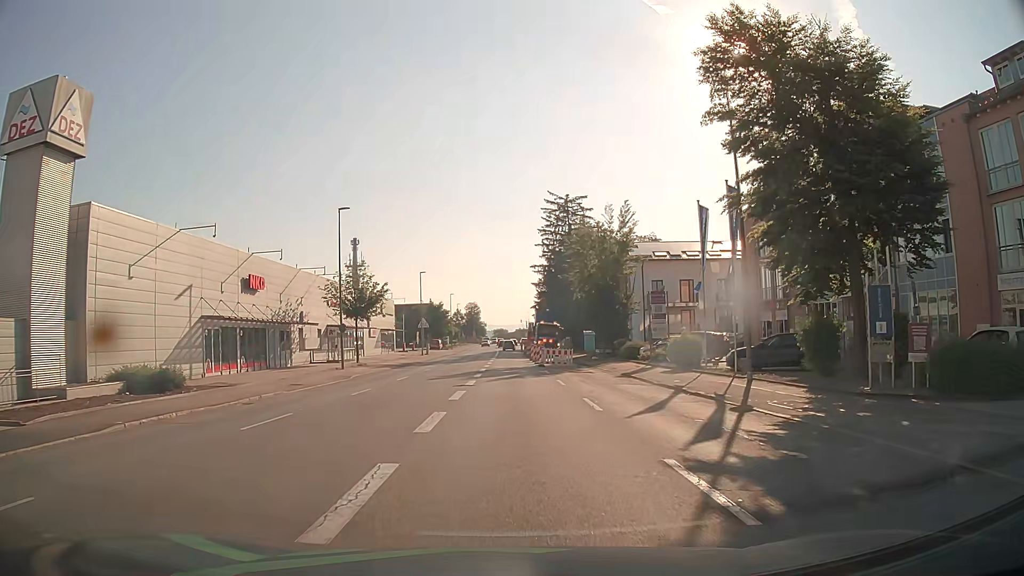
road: tertiary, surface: asphalt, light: Day
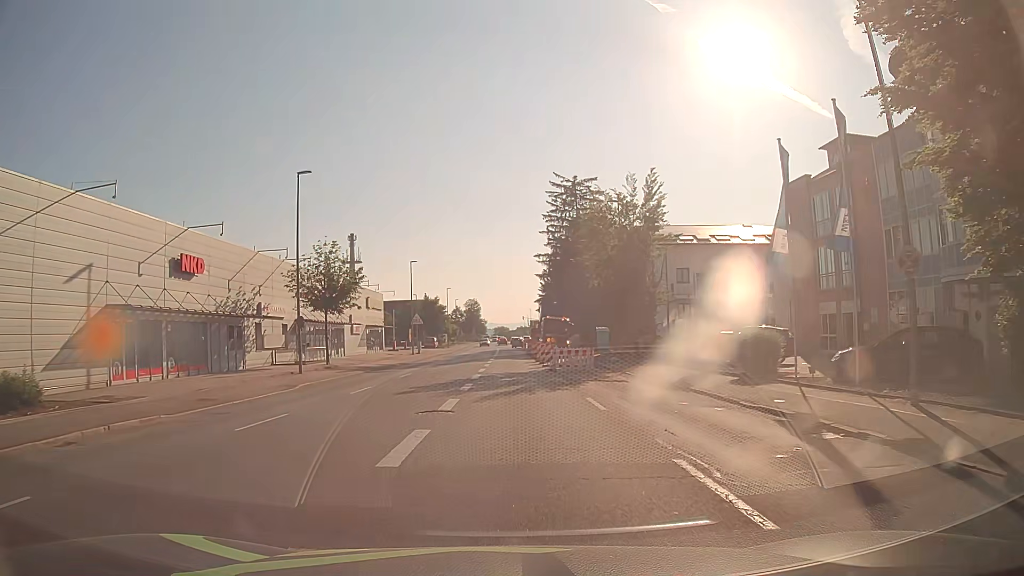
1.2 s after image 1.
(0.0, +9.3) m; 0°
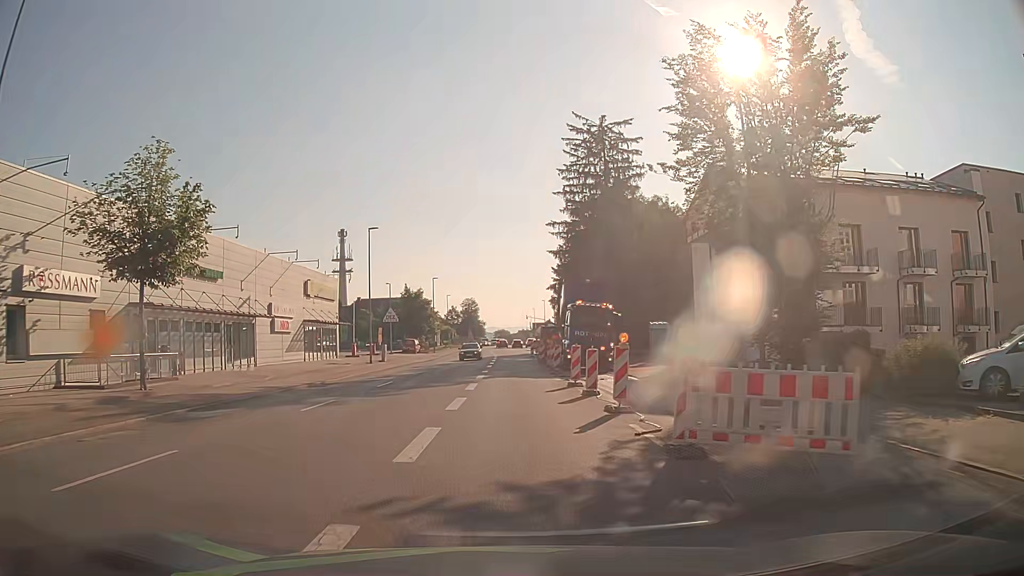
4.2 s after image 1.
(-0.2, +23.5) m; -1°
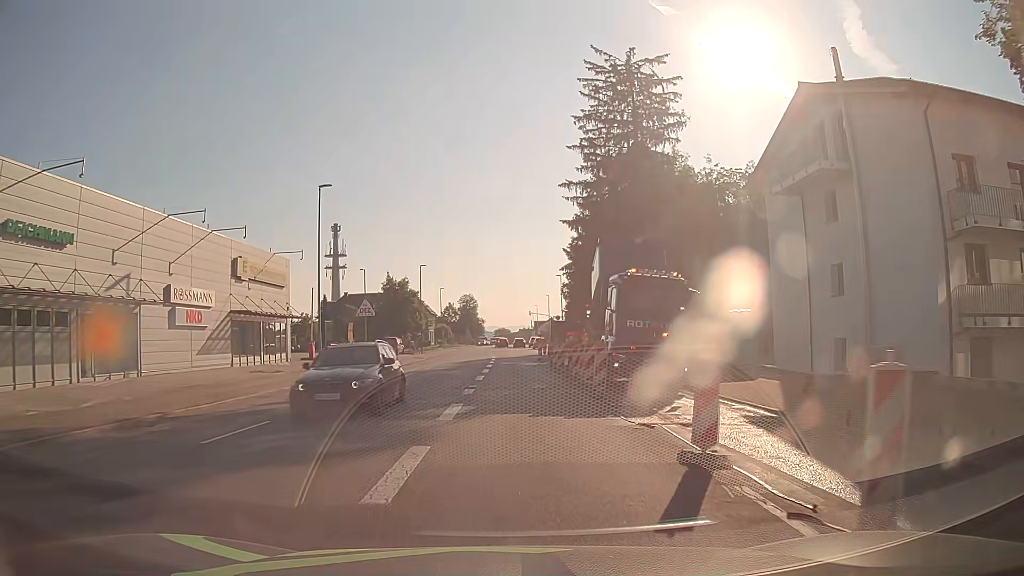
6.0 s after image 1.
(0.0, +14.2) m; 0°
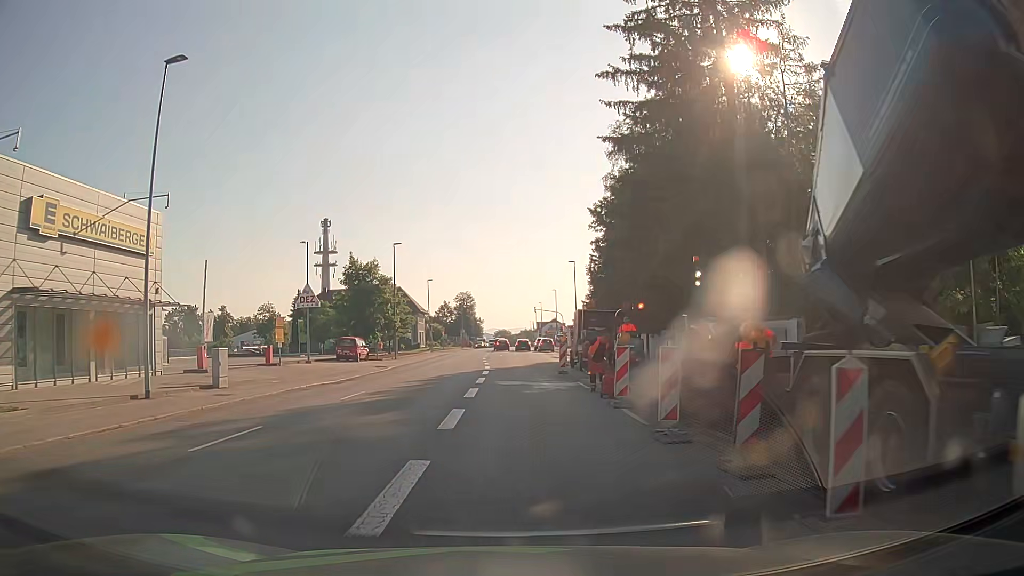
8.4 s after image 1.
(-0.1, +19.0) m; 0°
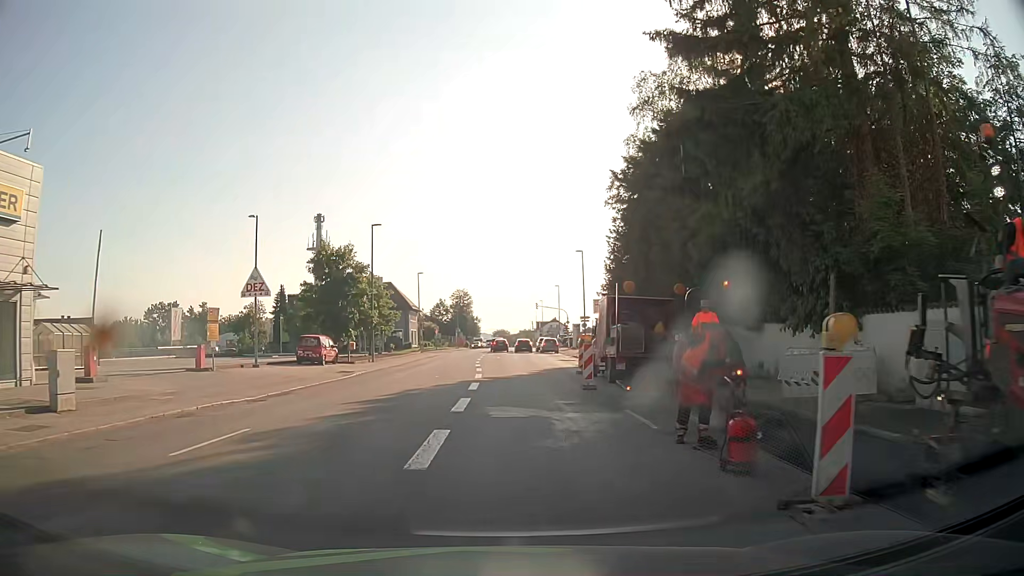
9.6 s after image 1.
(0.0, +9.5) m; 0°
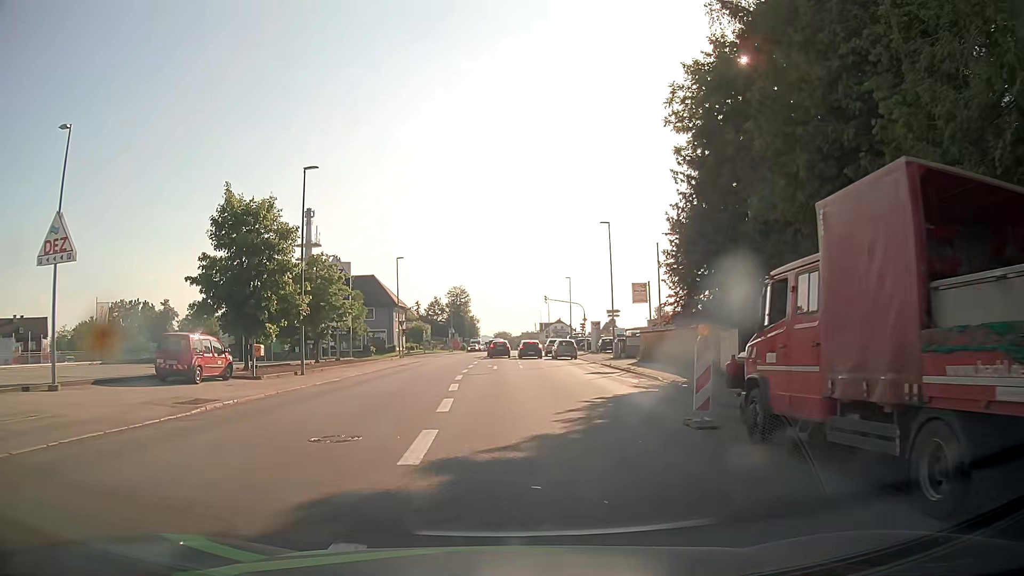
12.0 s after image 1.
(0.0, +17.7) m; 0°
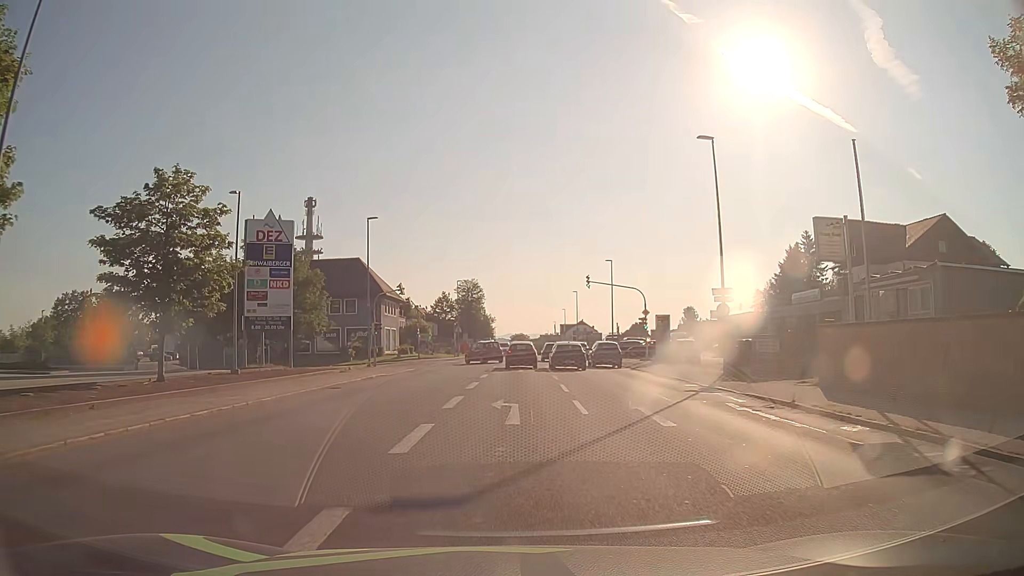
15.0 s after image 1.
(-0.5, +23.2) m; -1°
